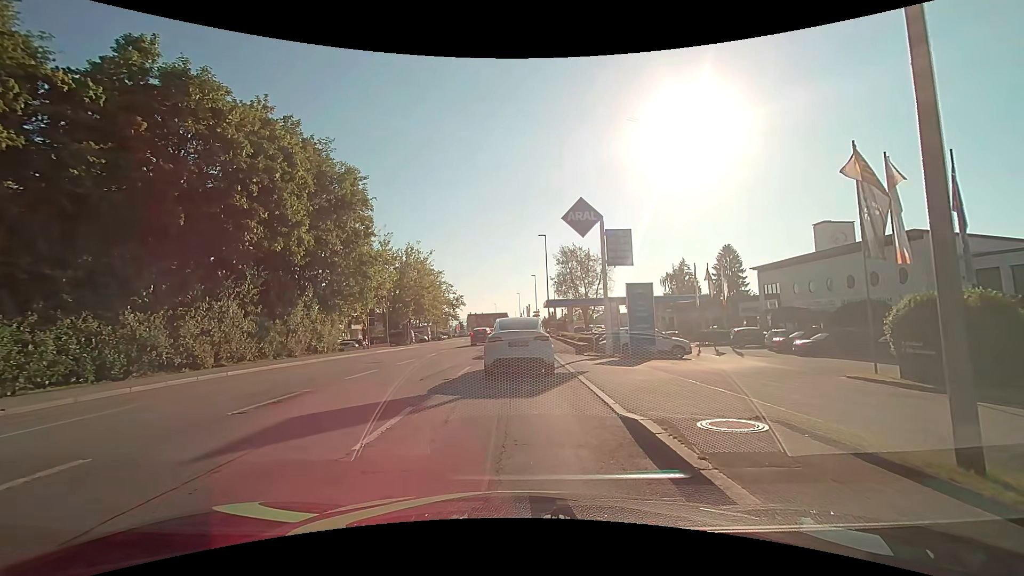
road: tertiary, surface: asphalt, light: Day
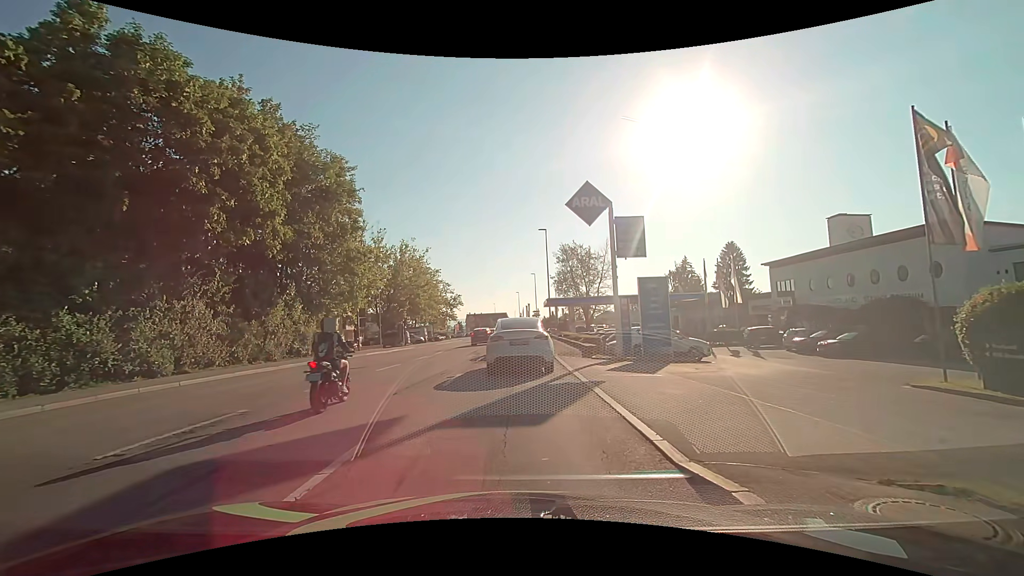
(+0.1, +2.8) m; +2°
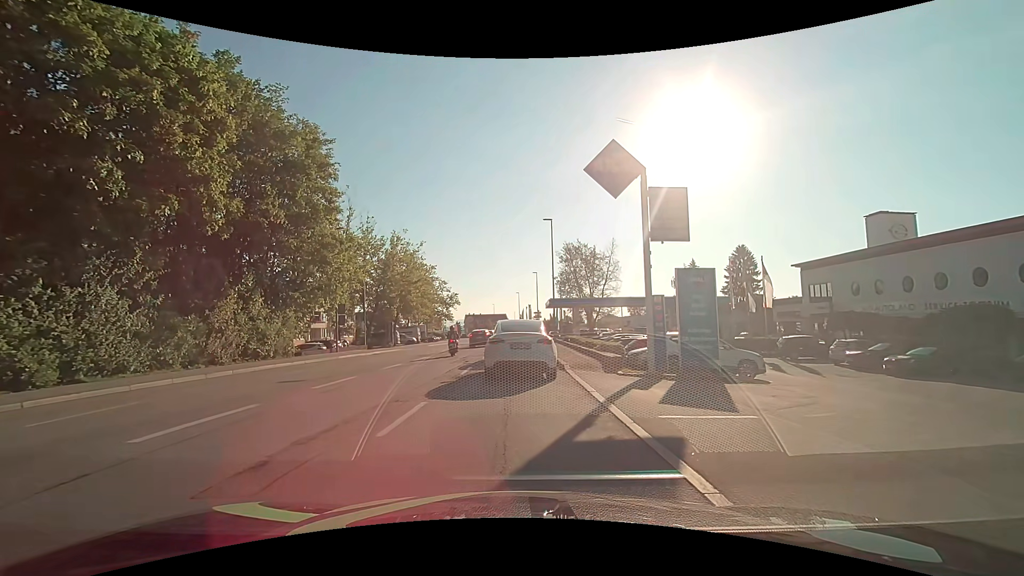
(0.0, +5.3) m; 0°
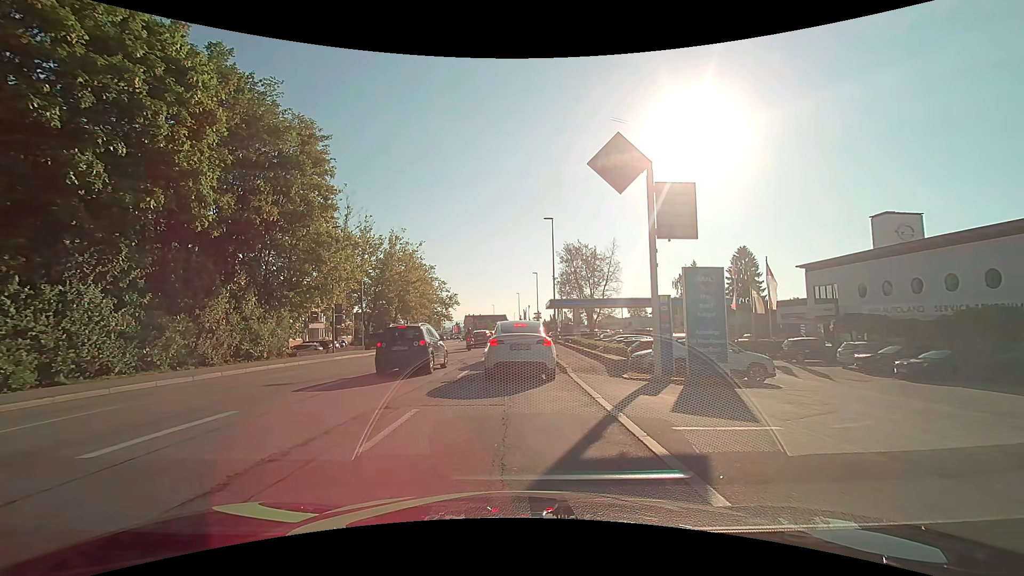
(0.0, +0.7) m; 0°
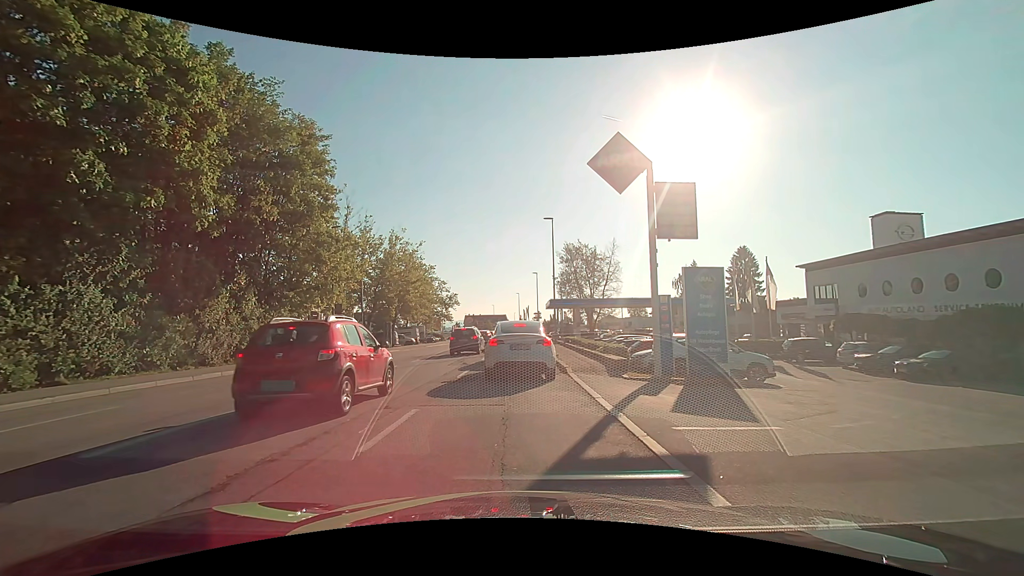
(0.0, 0.0) m; 0°
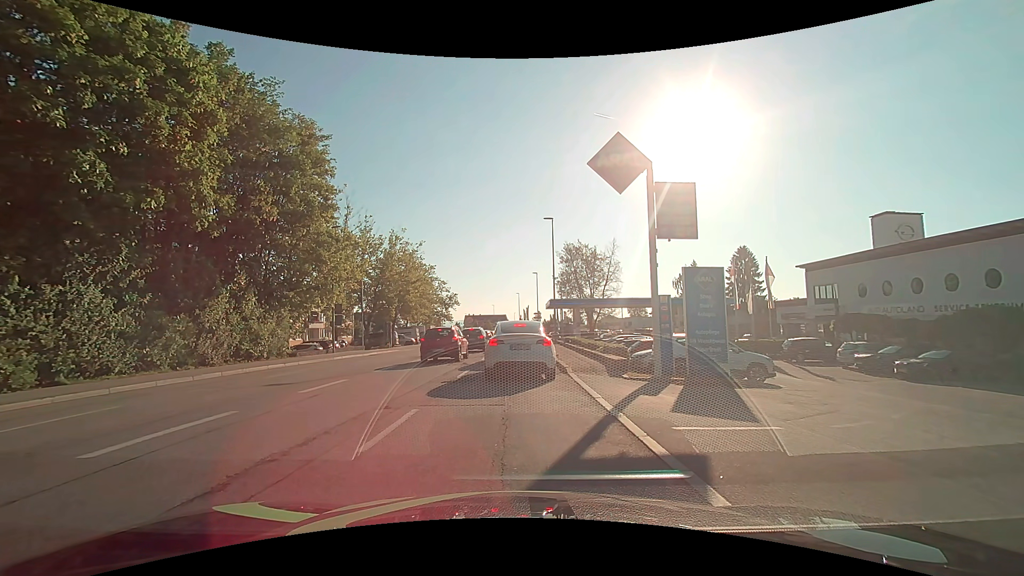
(0.0, 0.0) m; 0°
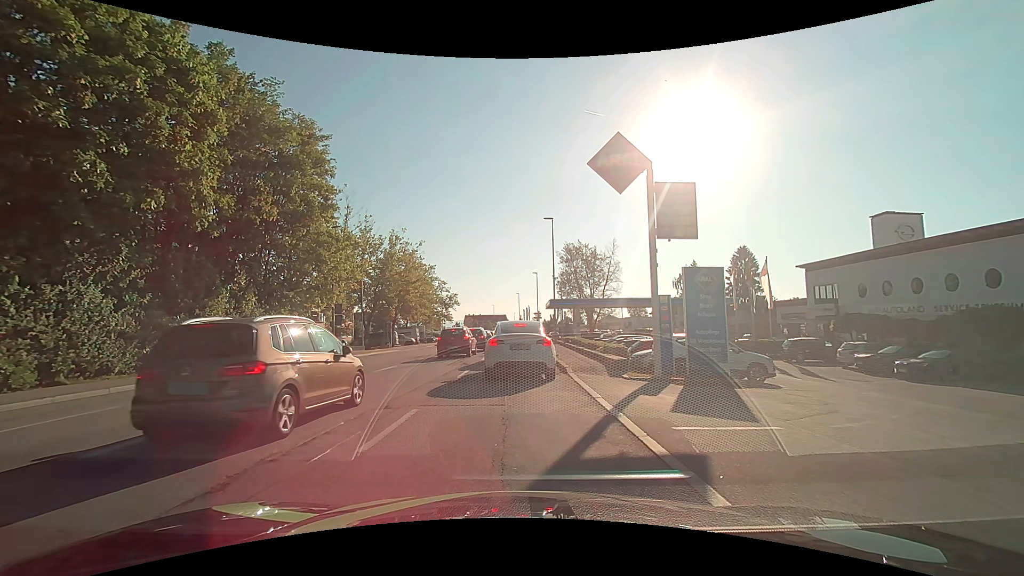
(0.0, 0.0) m; 0°
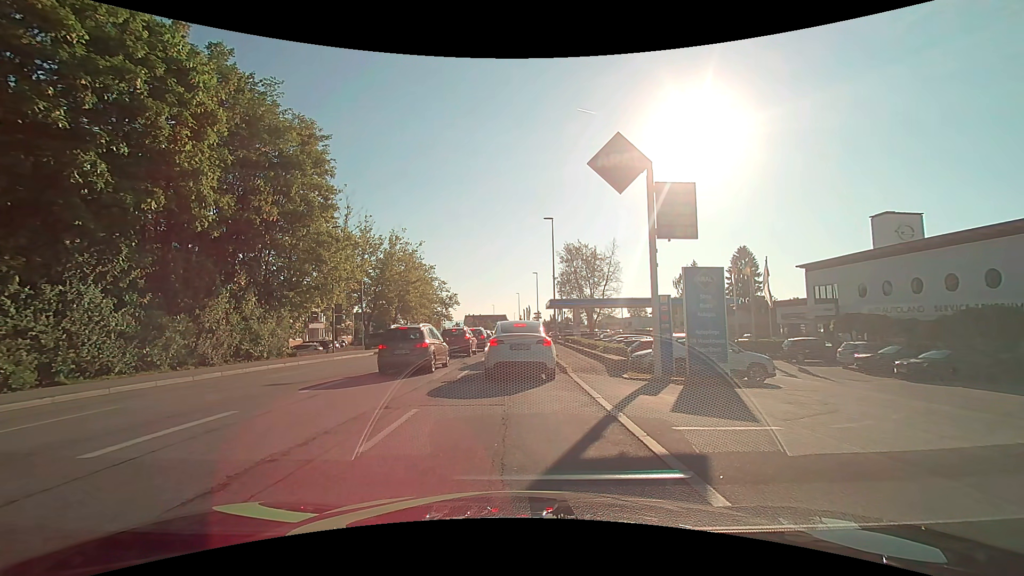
(0.0, 0.0) m; 0°
